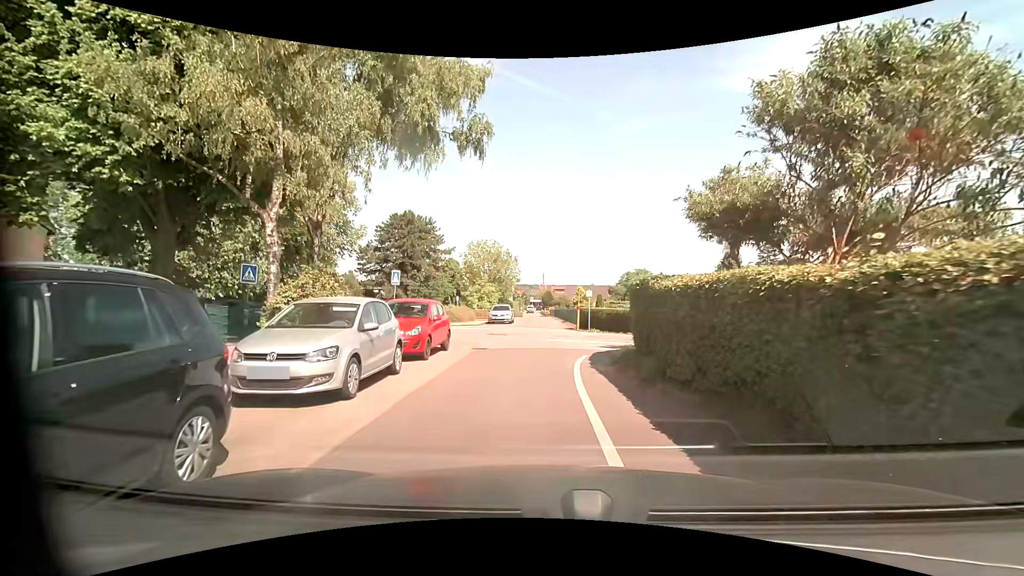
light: Day
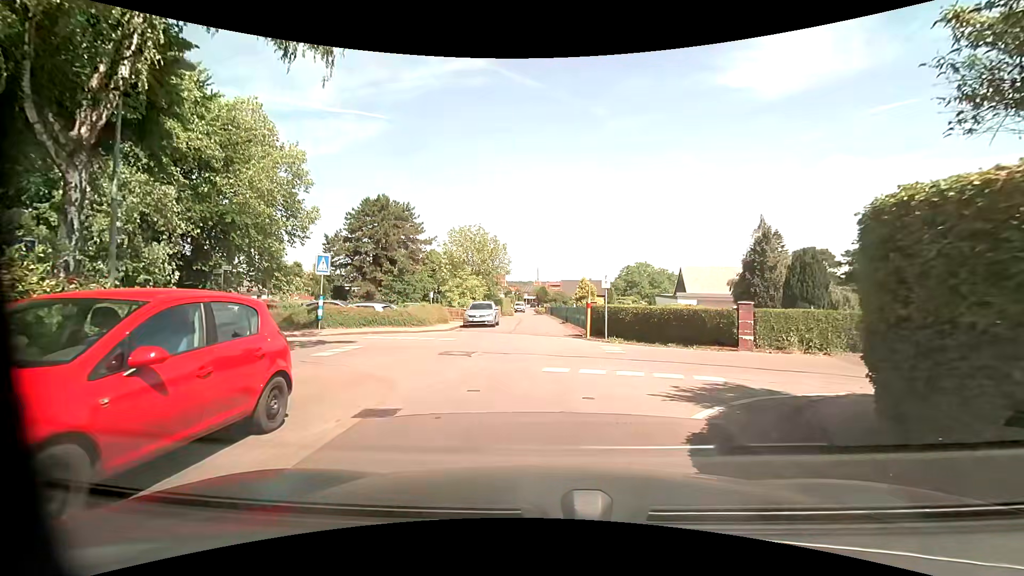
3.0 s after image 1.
(0.0, +9.3) m; 0°
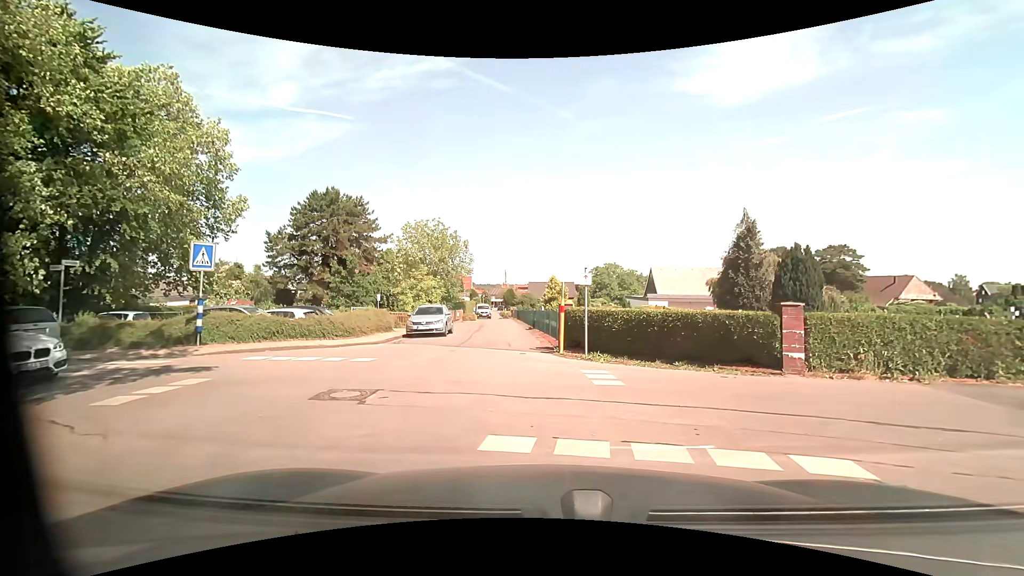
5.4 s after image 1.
(+0.3, +5.0) m; +5°
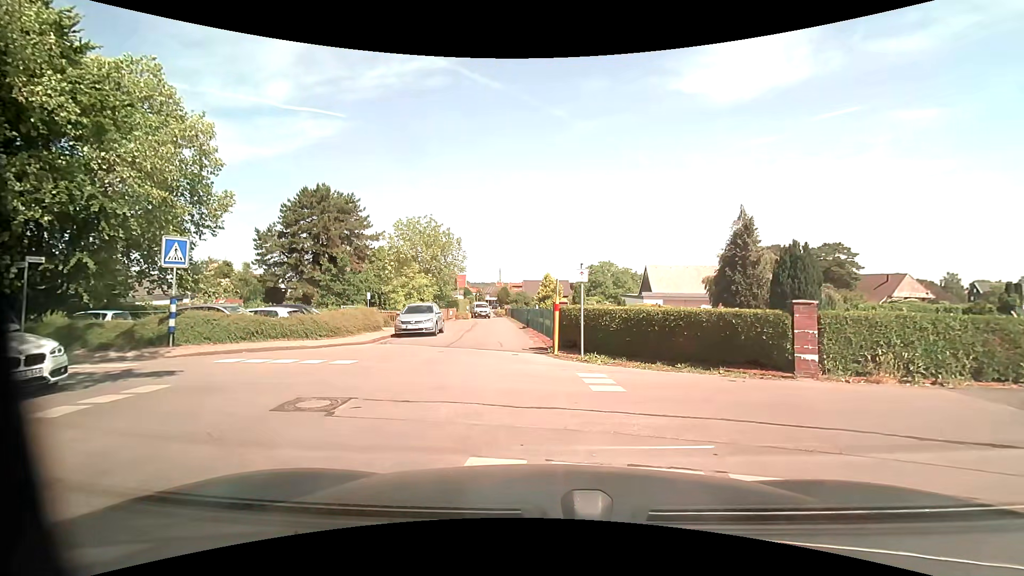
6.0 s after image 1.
(0.0, +0.8) m; 0°
